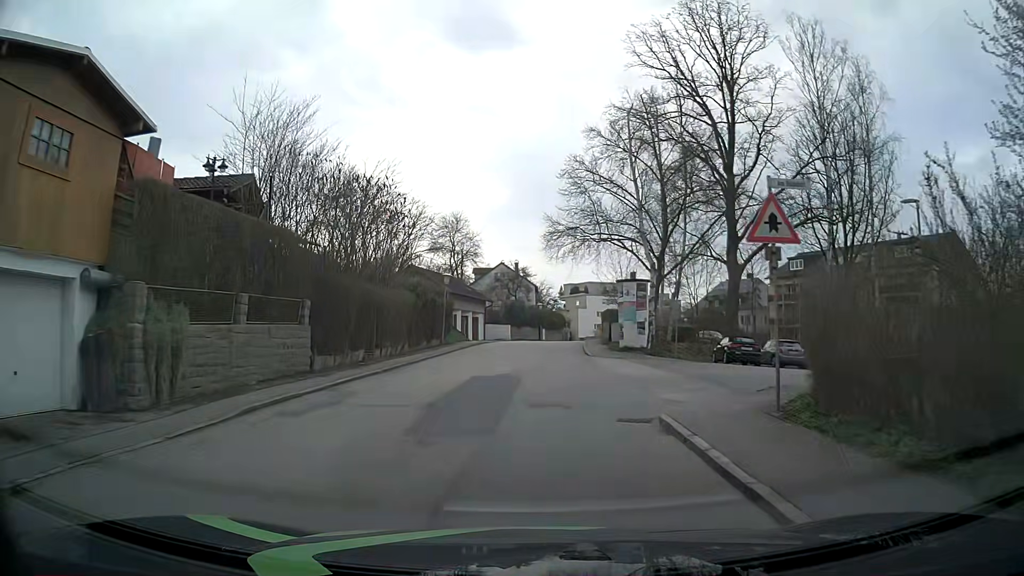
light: Day
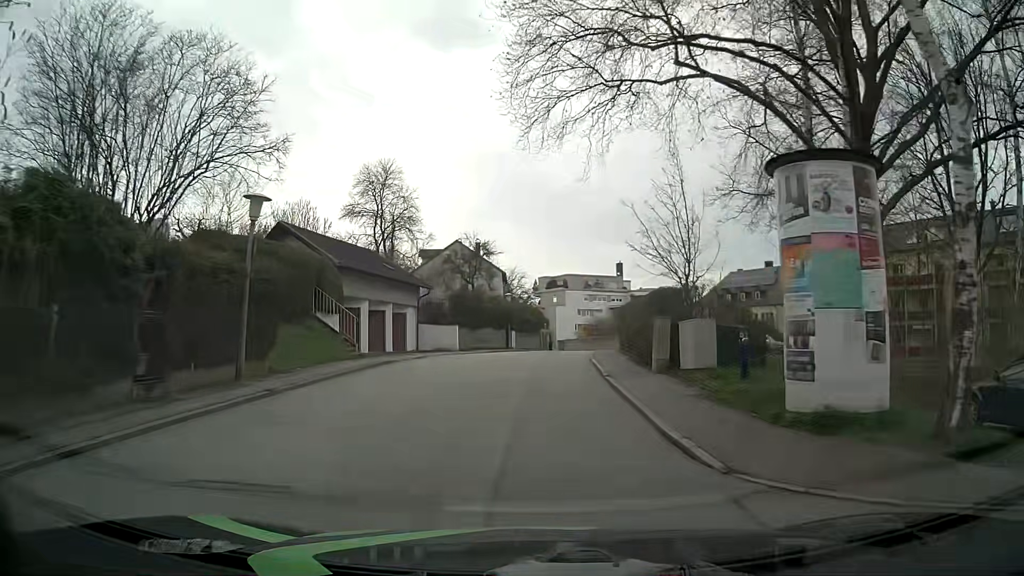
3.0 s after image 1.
(+0.5, +23.0) m; +2°
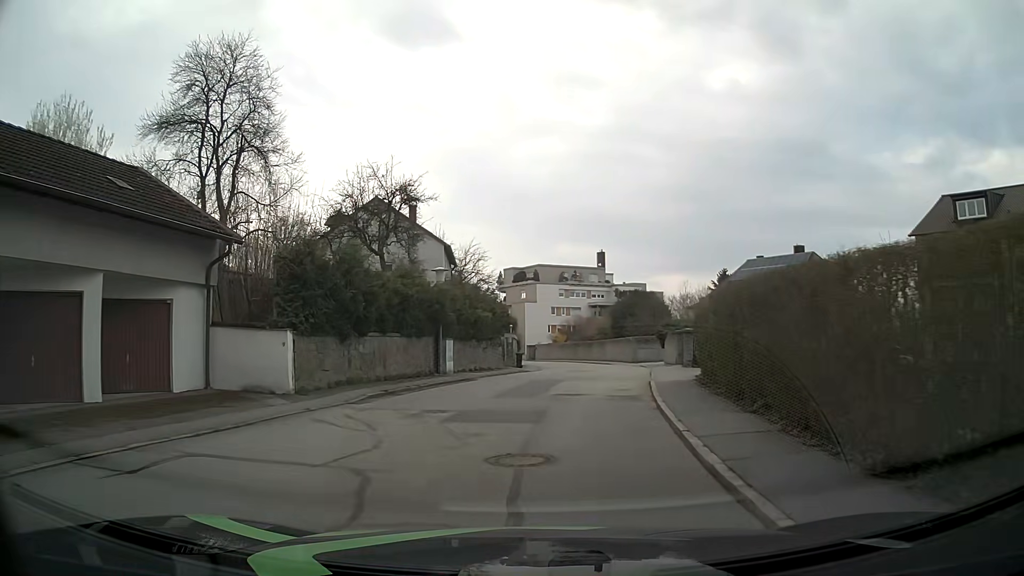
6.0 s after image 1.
(+0.5, +22.4) m; +3°
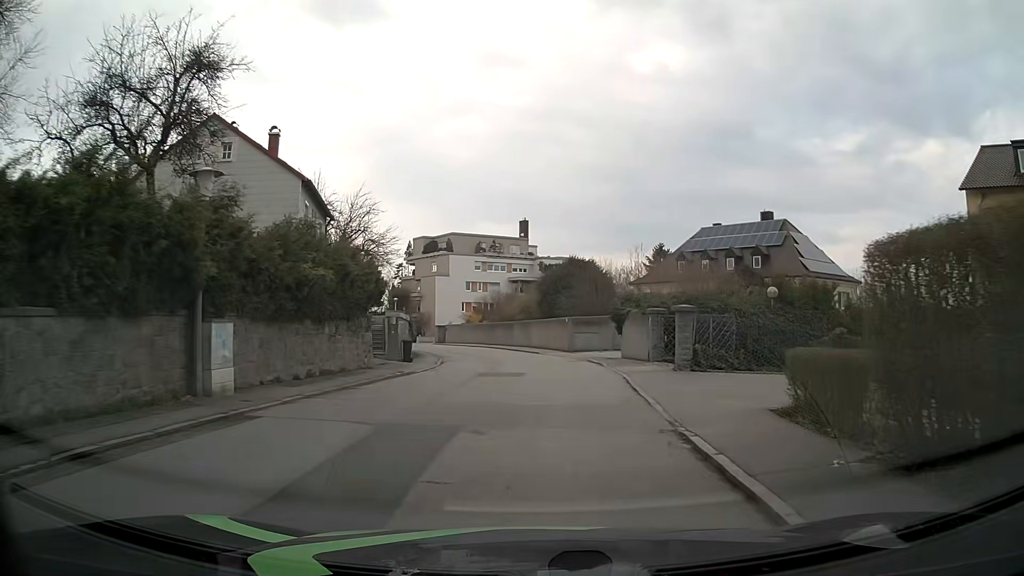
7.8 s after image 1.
(+0.8, +13.5) m; +7°
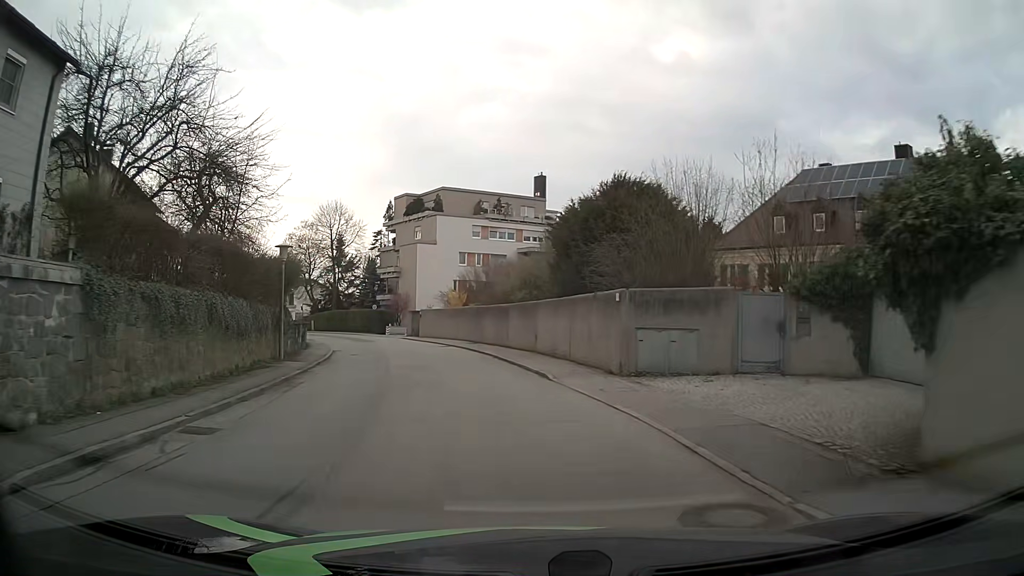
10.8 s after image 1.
(+0.7, +24.1) m; -1°
